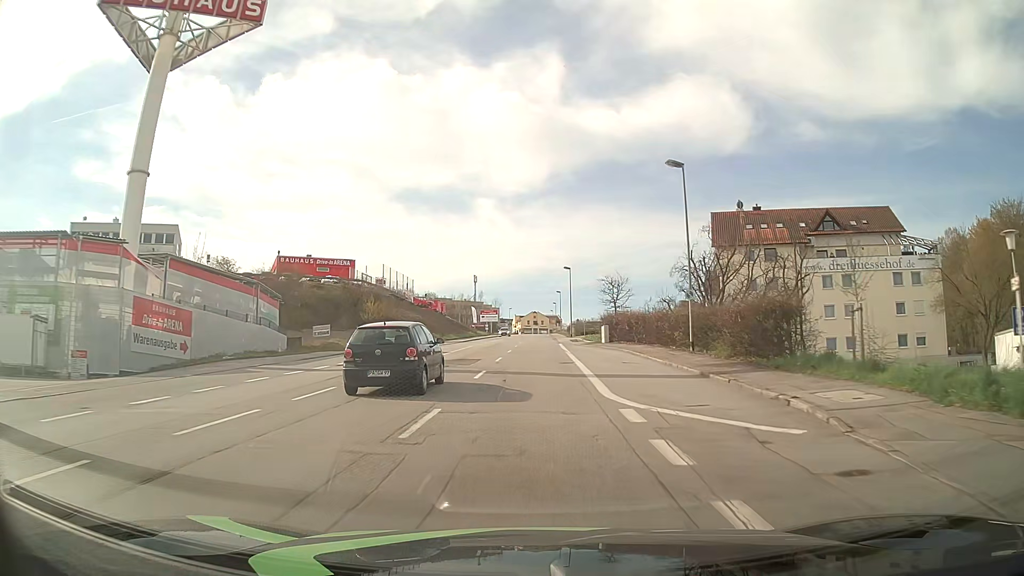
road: tertiary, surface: asphalt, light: Day
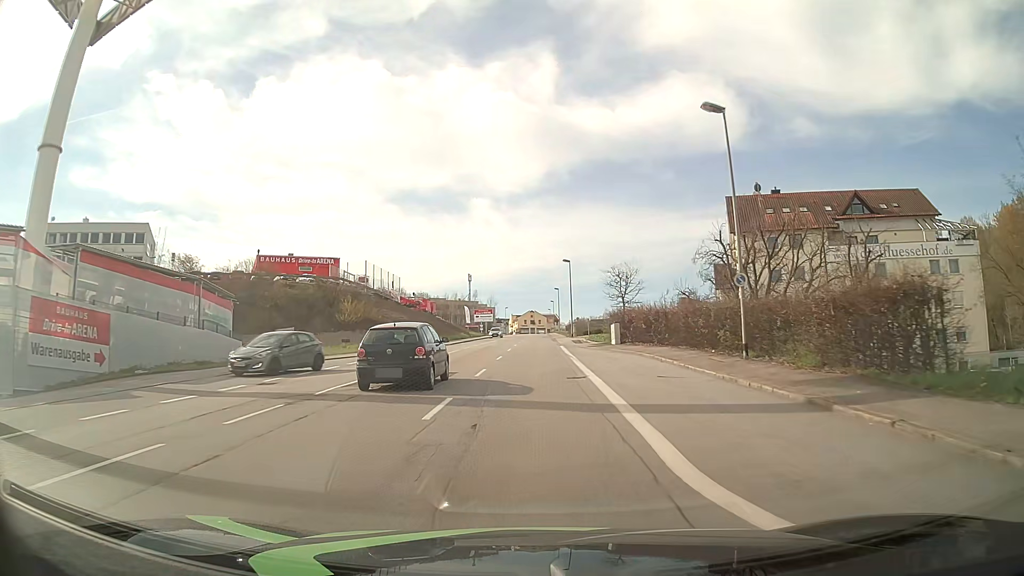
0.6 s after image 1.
(0.0, +7.6) m; 0°
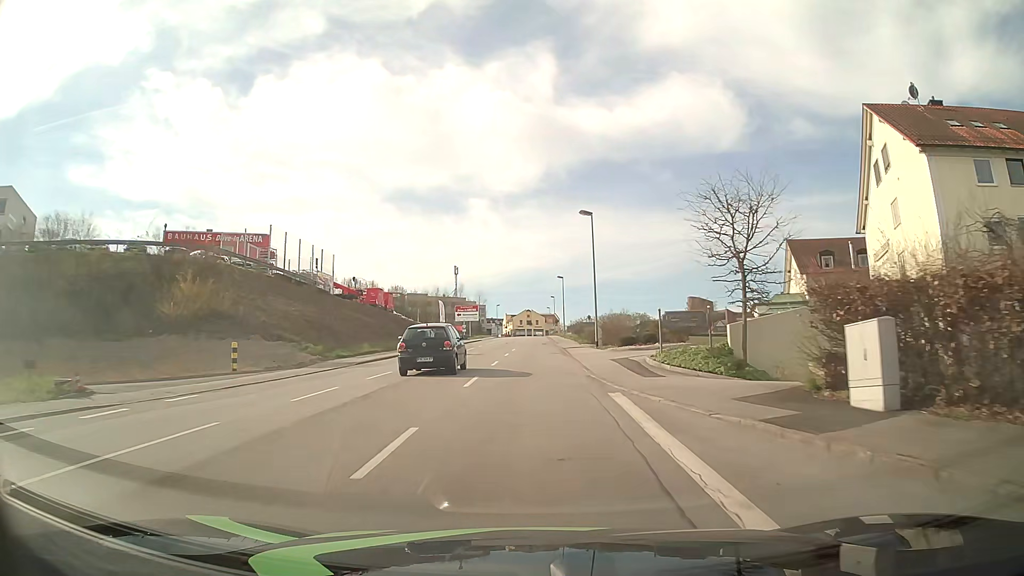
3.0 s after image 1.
(+0.1, +30.4) m; 0°
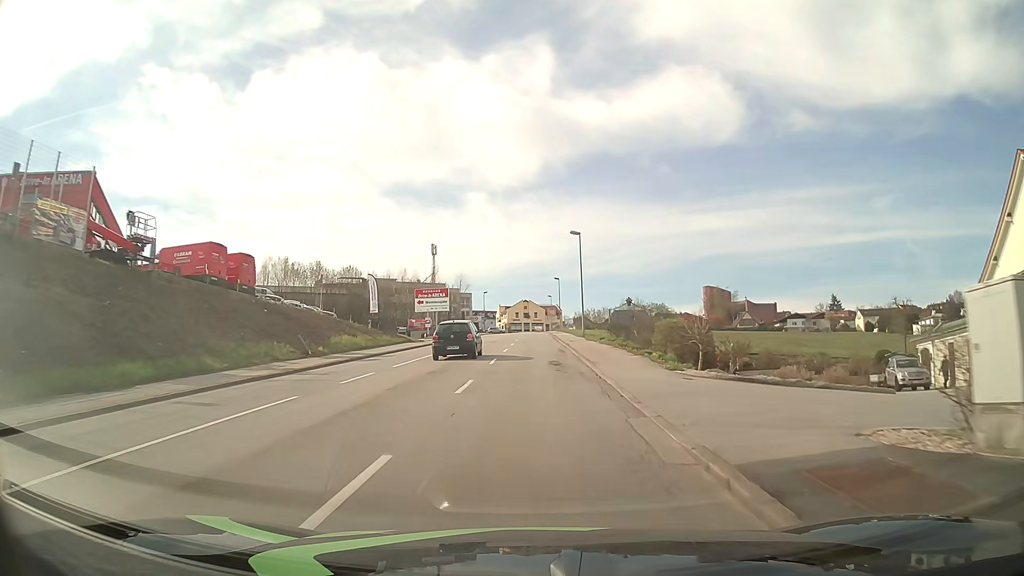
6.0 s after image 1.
(+0.1, +38.1) m; 0°
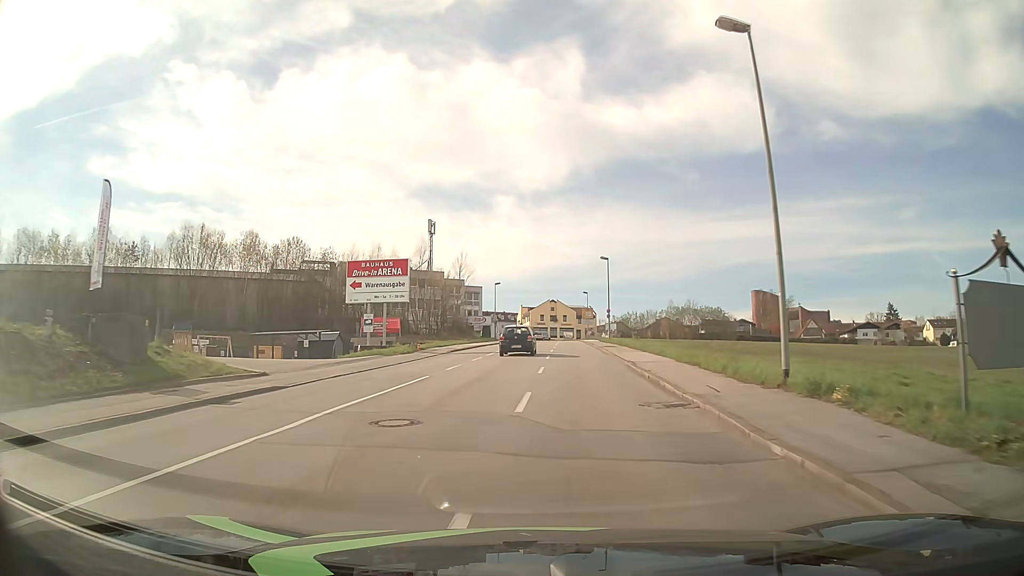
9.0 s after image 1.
(-0.5, +38.2) m; -2°
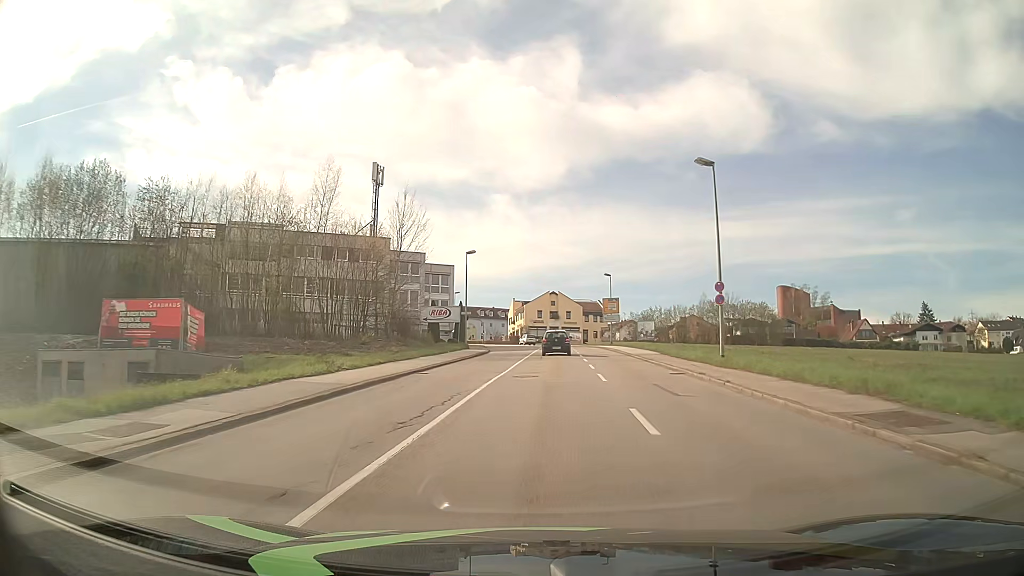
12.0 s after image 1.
(-0.3, +38.2) m; 0°
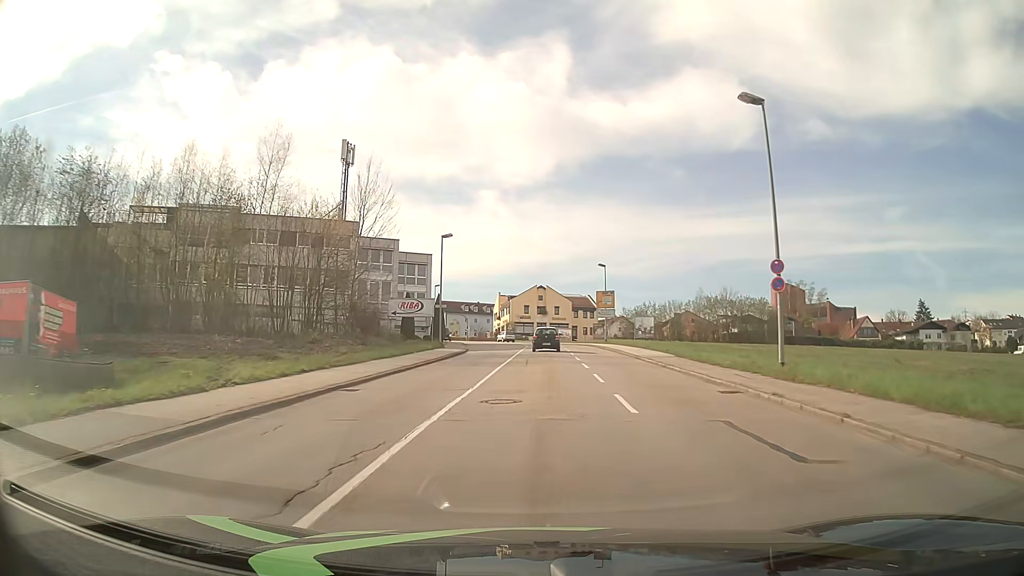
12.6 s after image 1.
(+0.1, +7.7) m; +1°
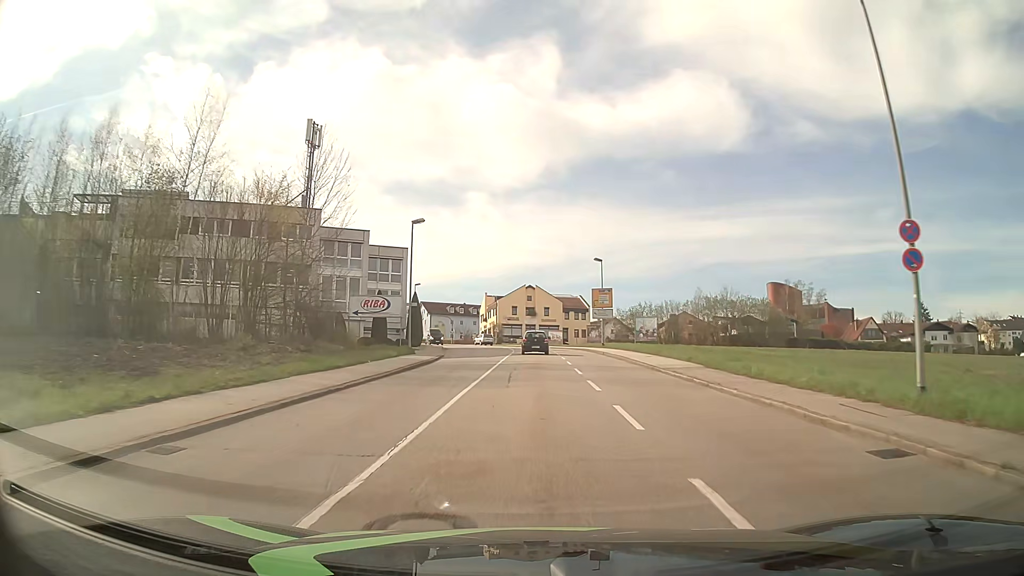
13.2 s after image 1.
(0.0, +7.7) m; +1°
(0, +10) (0, +20) (0, +30) (0, +40) (0, +50) (0, +60) (-1, +70) (-3, +80) (-5, +90) (-8, +99) m
